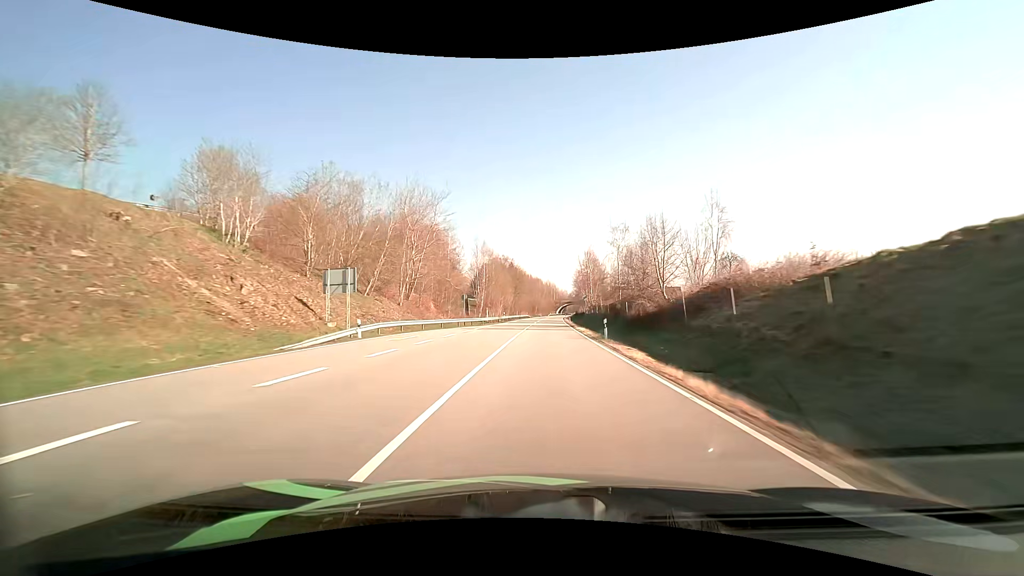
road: primary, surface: asphalt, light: Day
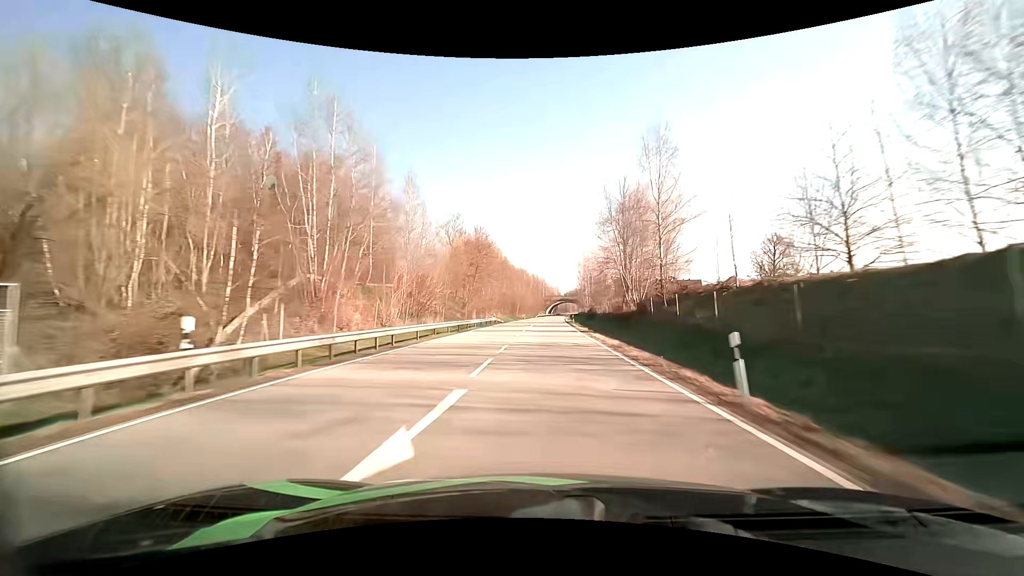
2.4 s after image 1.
(+1.1, +64.5) m; +2°
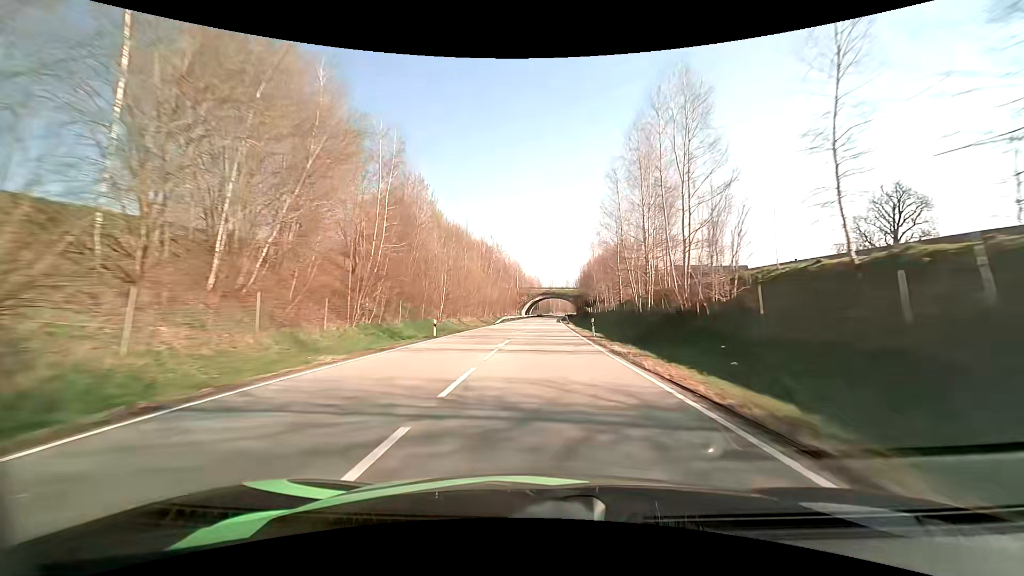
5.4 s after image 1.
(+1.5, +80.9) m; +2°
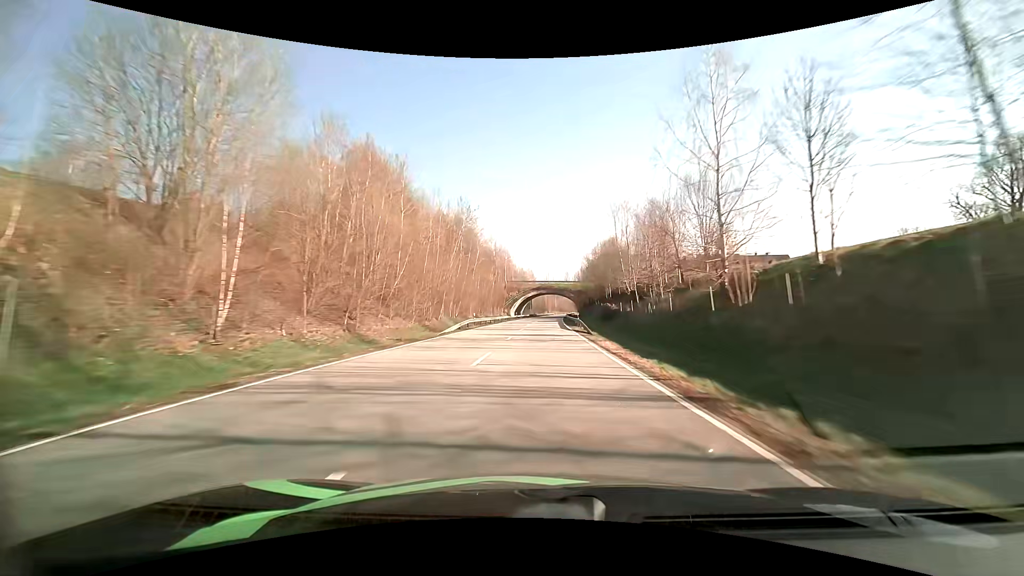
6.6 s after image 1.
(+0.2, +32.4) m; 0°
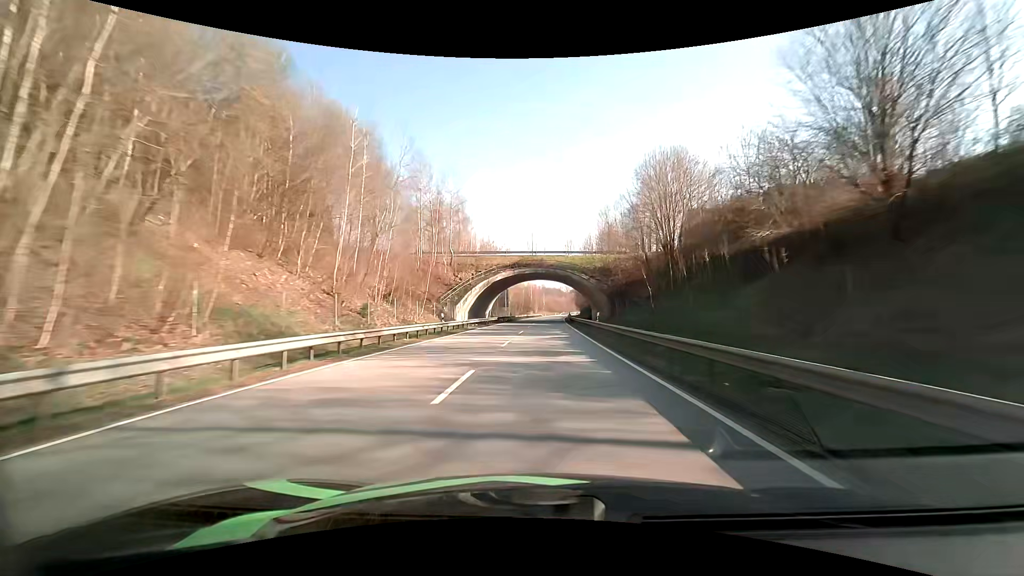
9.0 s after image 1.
(+1.0, +64.7) m; +2°
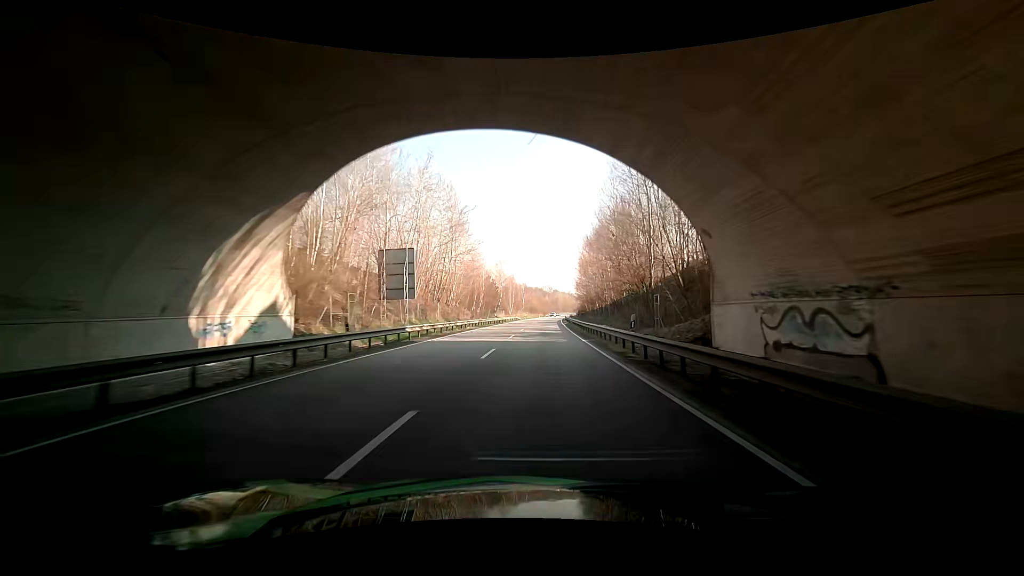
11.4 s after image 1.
(+1.4, +64.8) m; +2°
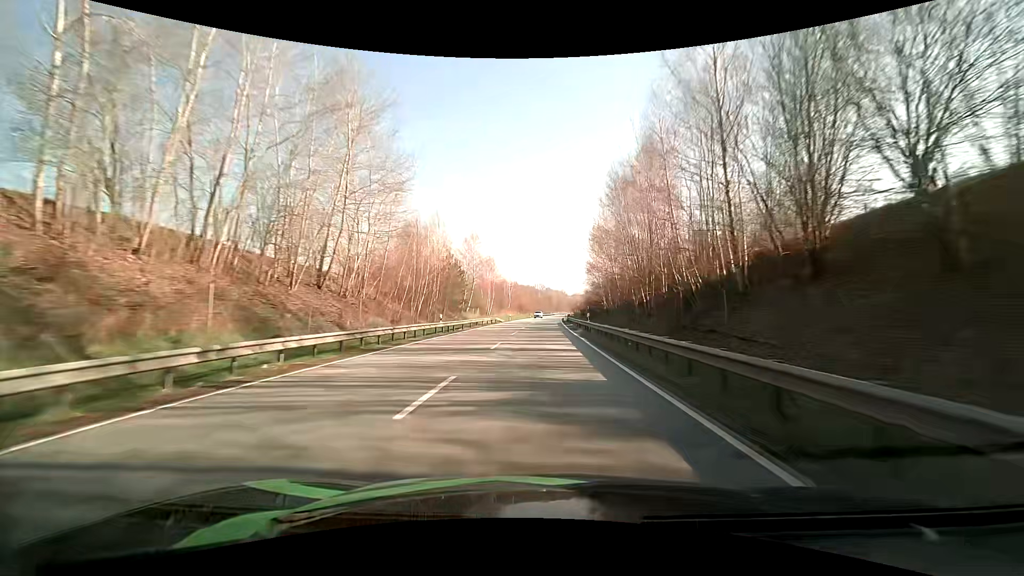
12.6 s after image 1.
(-0.1, +32.6) m; +1°
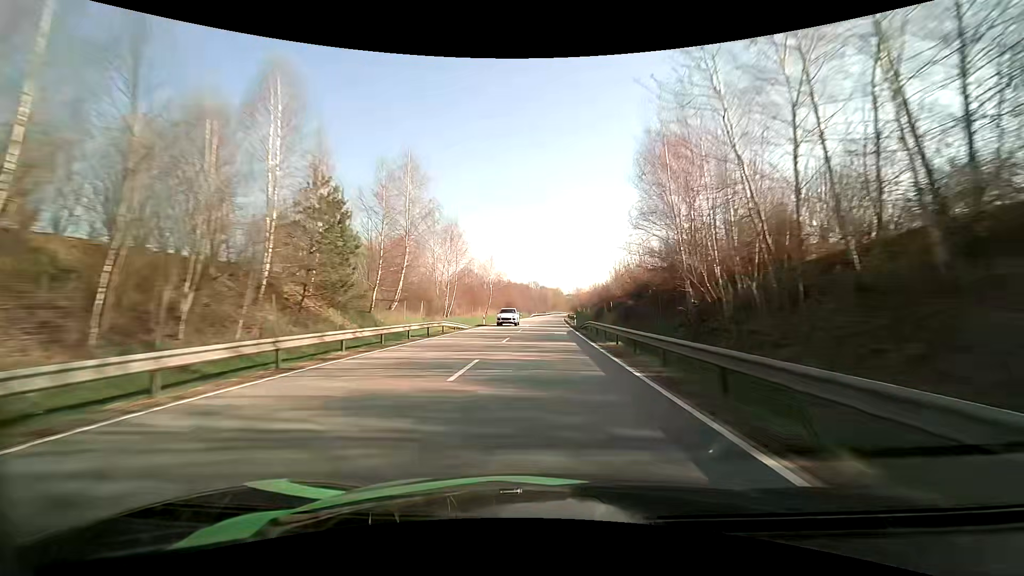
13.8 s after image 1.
(+0.4, +32.8) m; +1°
(0, +10) (0, +20) (0, +30) (0, +40) (0, +50) (+1, +60) (+1, +70) (+1, +80) (+2, +90) (+2, +100) m
